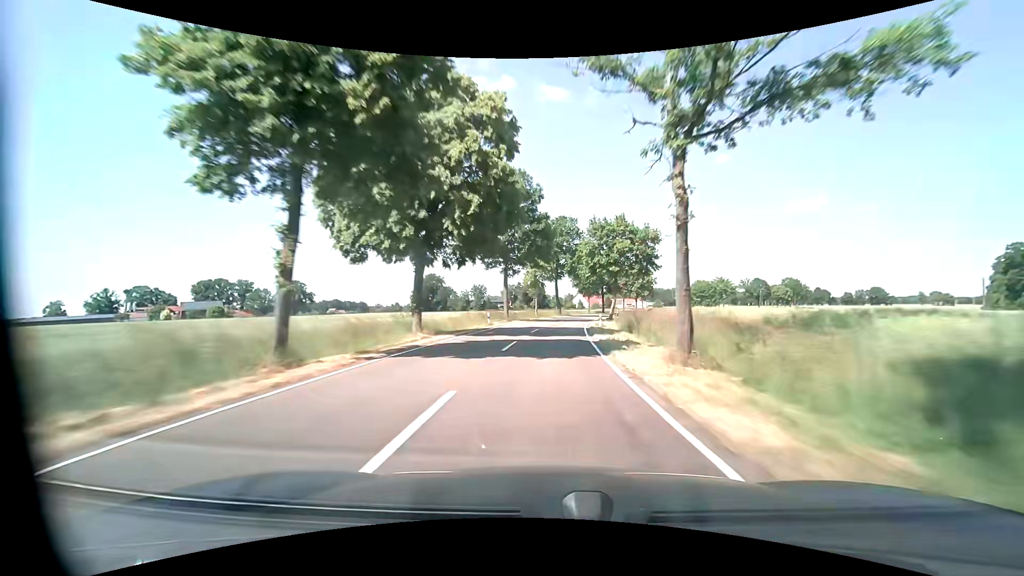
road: tertiary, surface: asphalt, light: Day
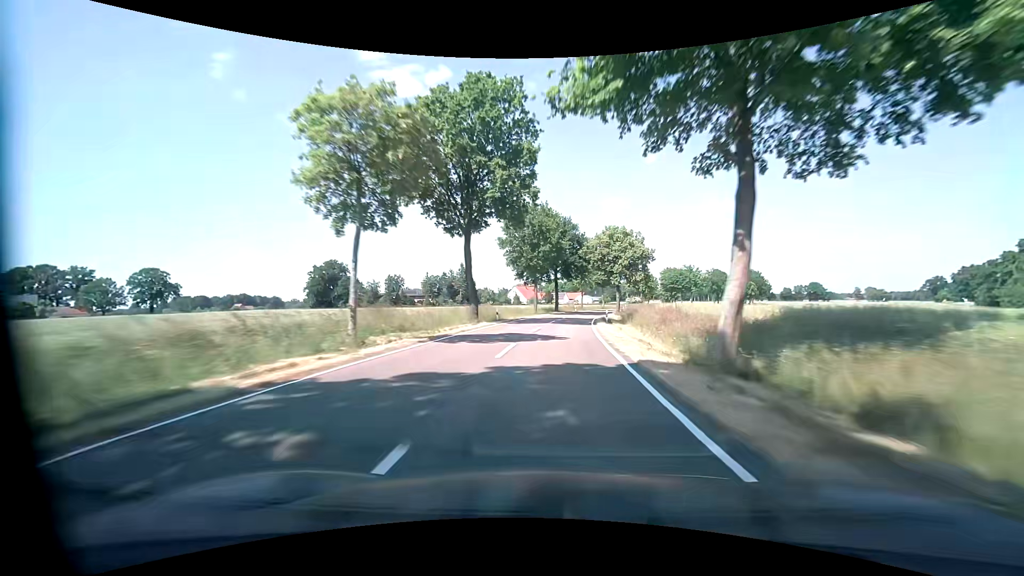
(+3.0, +49.8) m; +7°
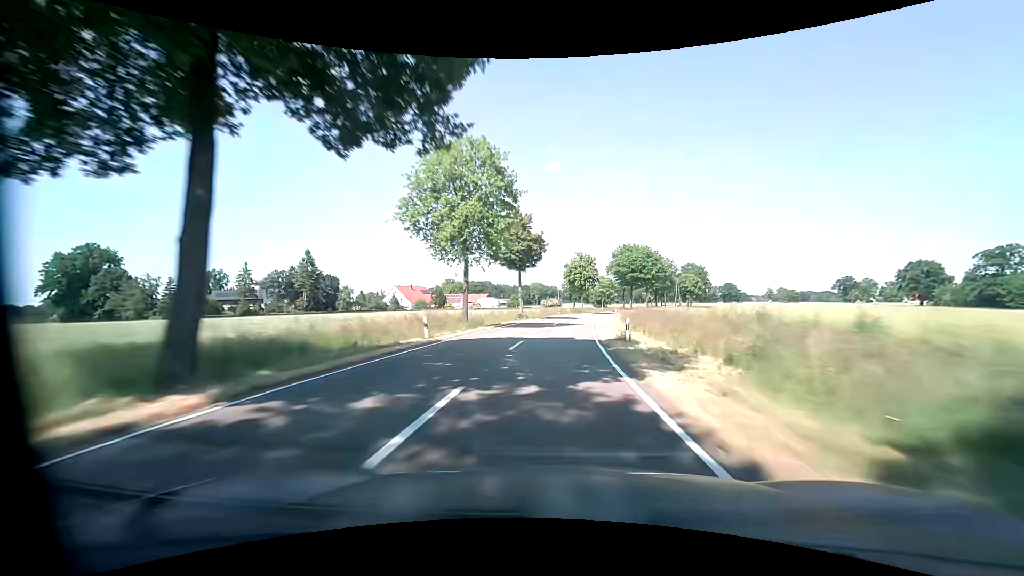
(+6.6, +66.4) m; +10°
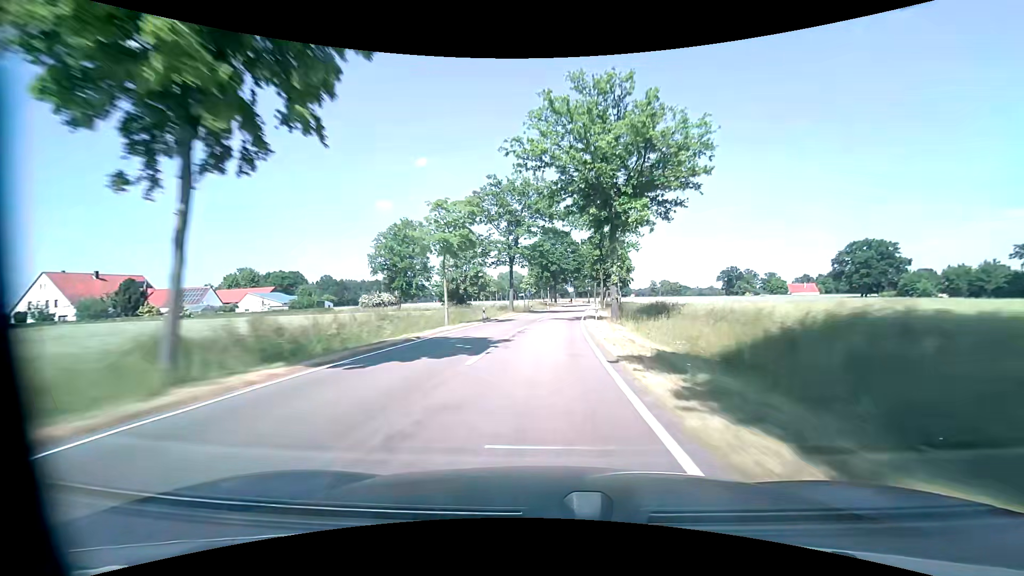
(+11.6, +86.0) m; +15°
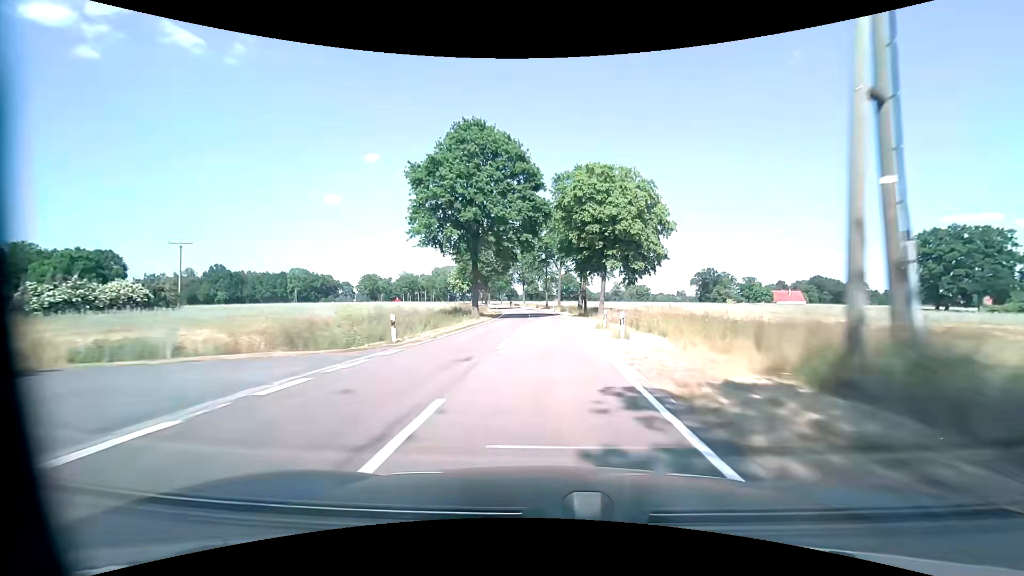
(+4.1, +65.7) m; +6°
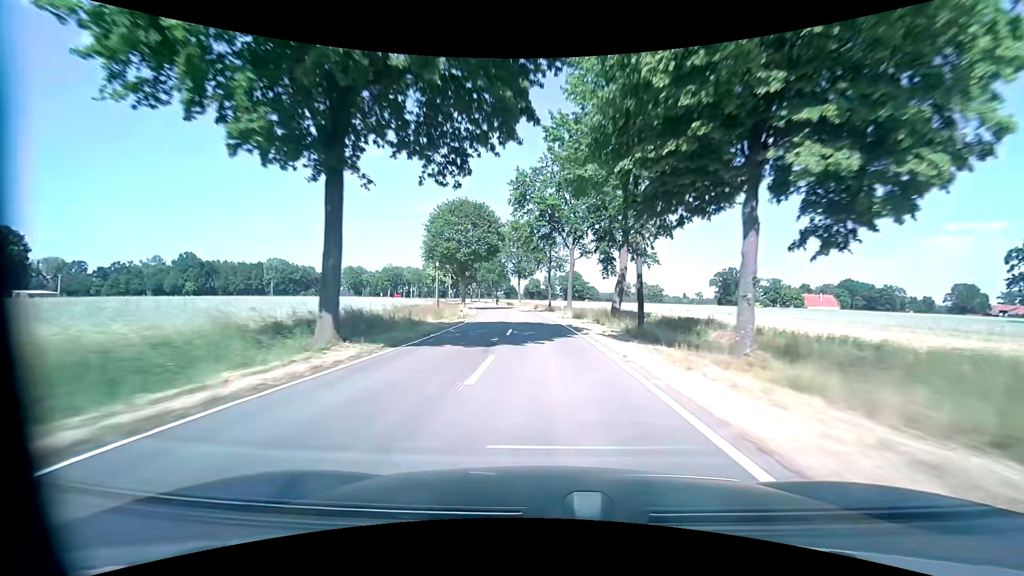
(-0.1, +30.0) m; 0°
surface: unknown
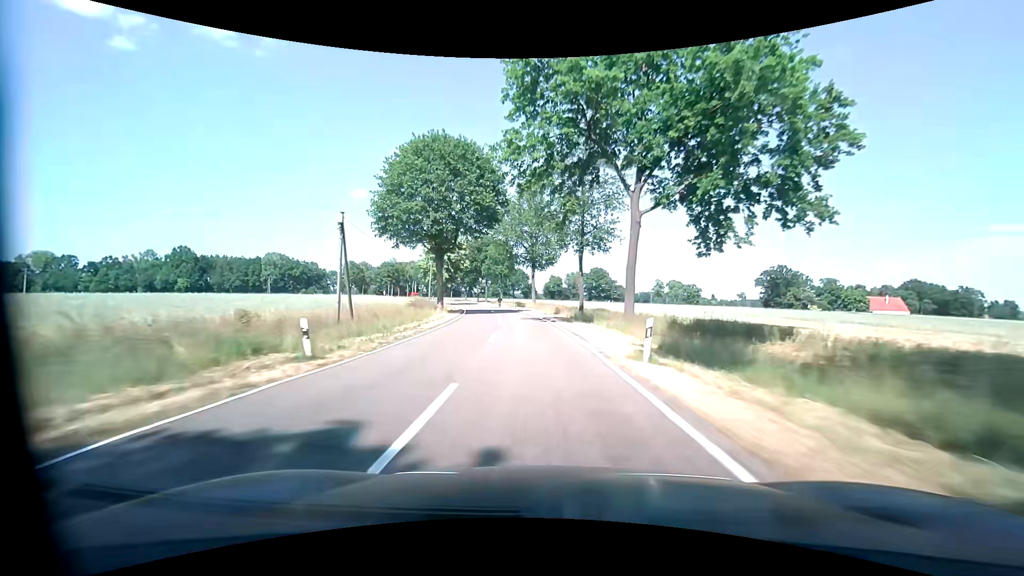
(-0.3, +27.3) m; -2°
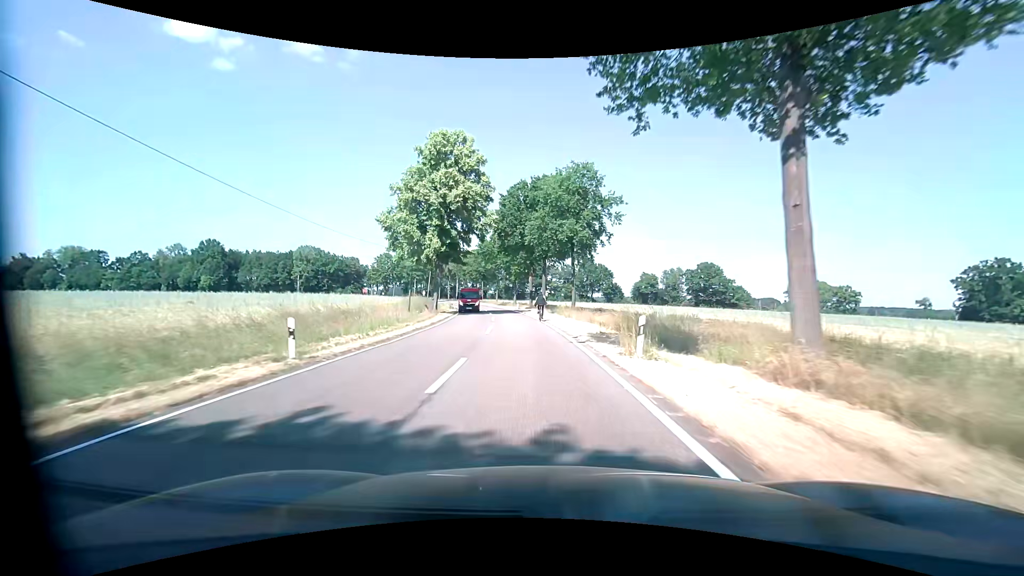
(-4.6, +54.7) m; -9°
(0, +10) (-1, +20) (-2, +30) (-5, +40) (-7, +49) (-8, +59) (-10, +69) (-12, +79) (-13, +89) (-16, +99) m
